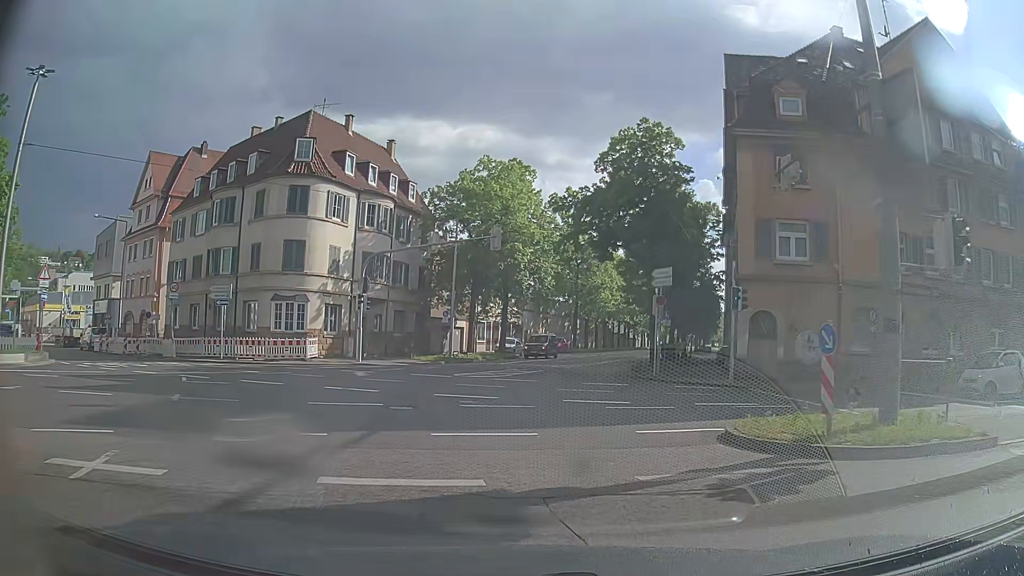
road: secondary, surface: asphalt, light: Day
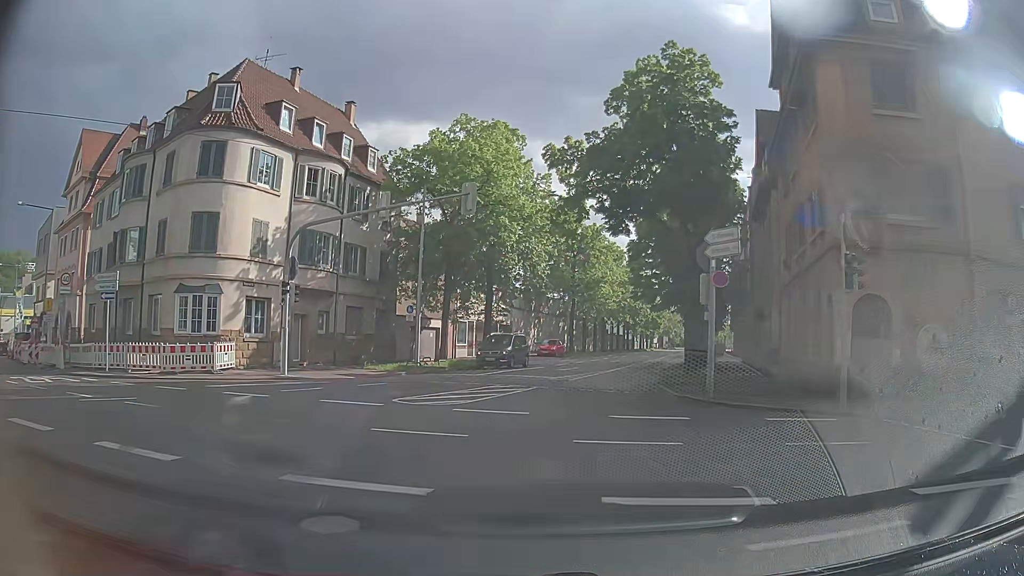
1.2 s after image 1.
(0.0, +9.9) m; 0°
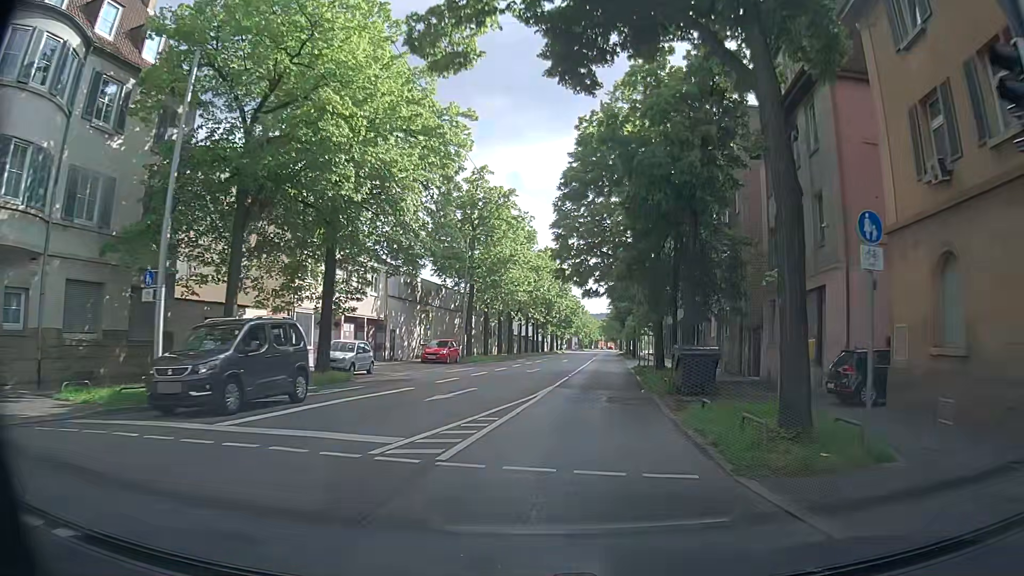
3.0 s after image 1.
(+1.3, +17.0) m; +9°
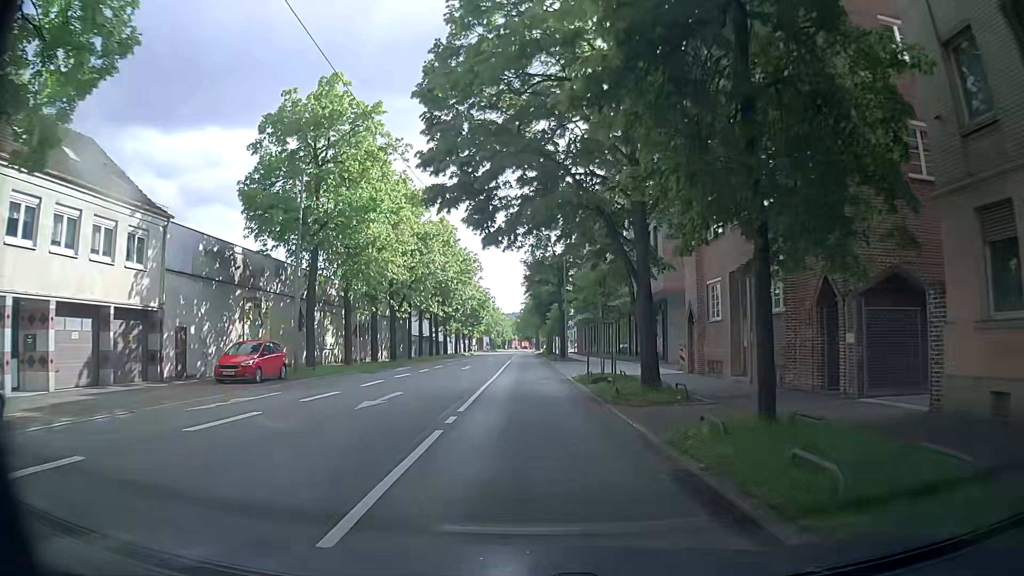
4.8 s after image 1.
(+1.5, +19.1) m; +7°
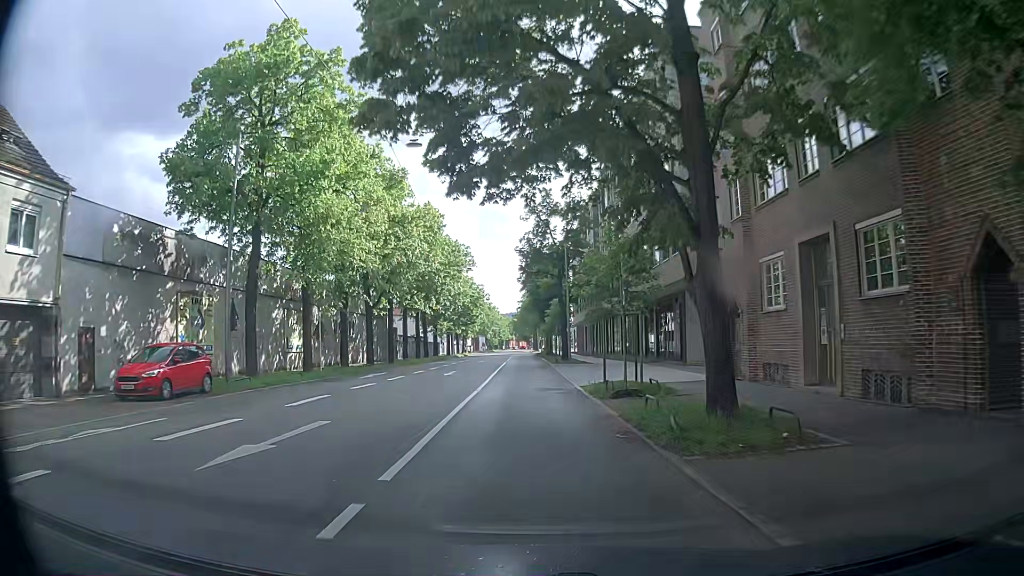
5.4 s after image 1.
(+0.1, +6.8) m; 0°
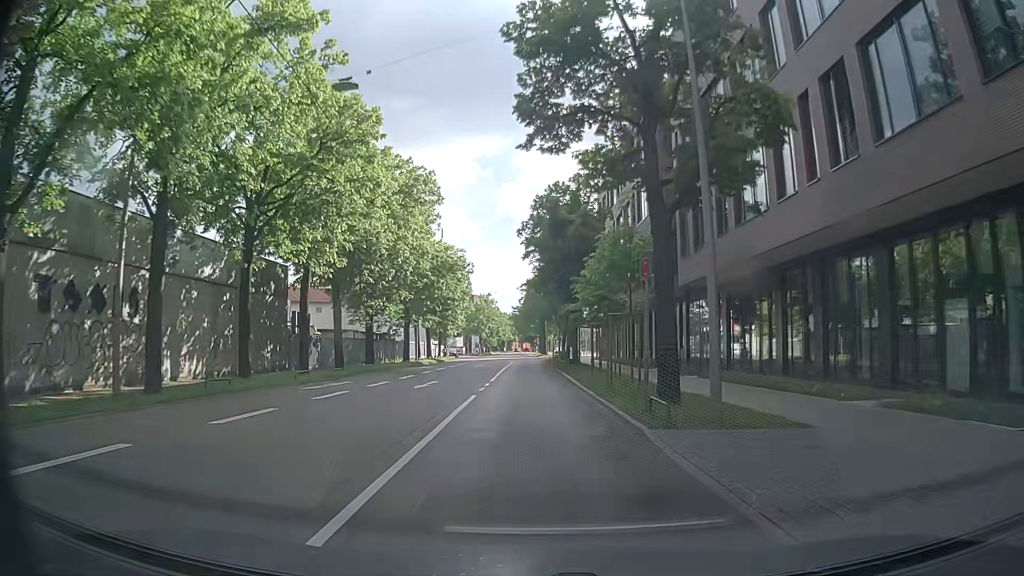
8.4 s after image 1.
(-0.1, +34.3) m; -1°
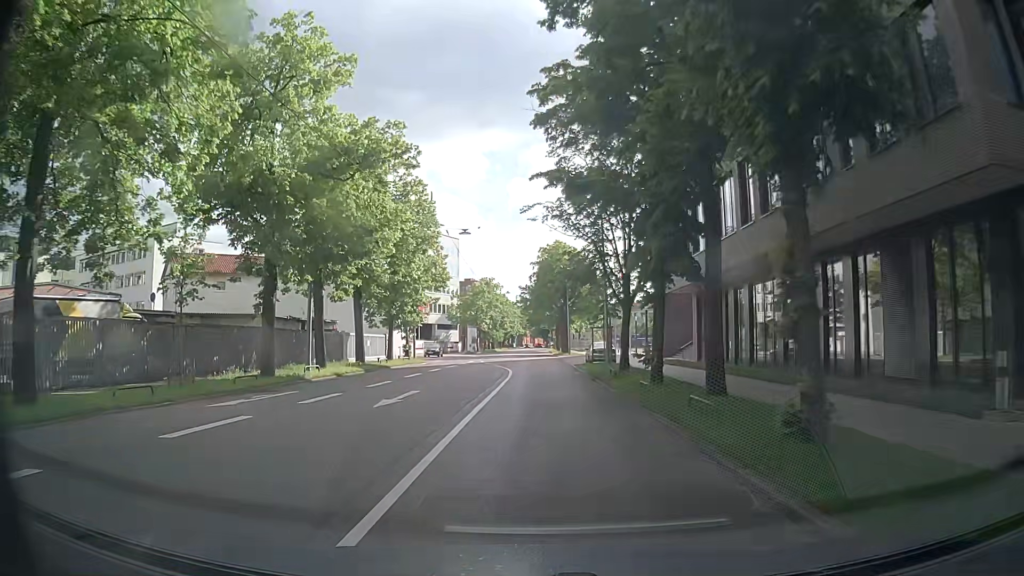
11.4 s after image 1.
(+0.2, +32.5) m; 0°
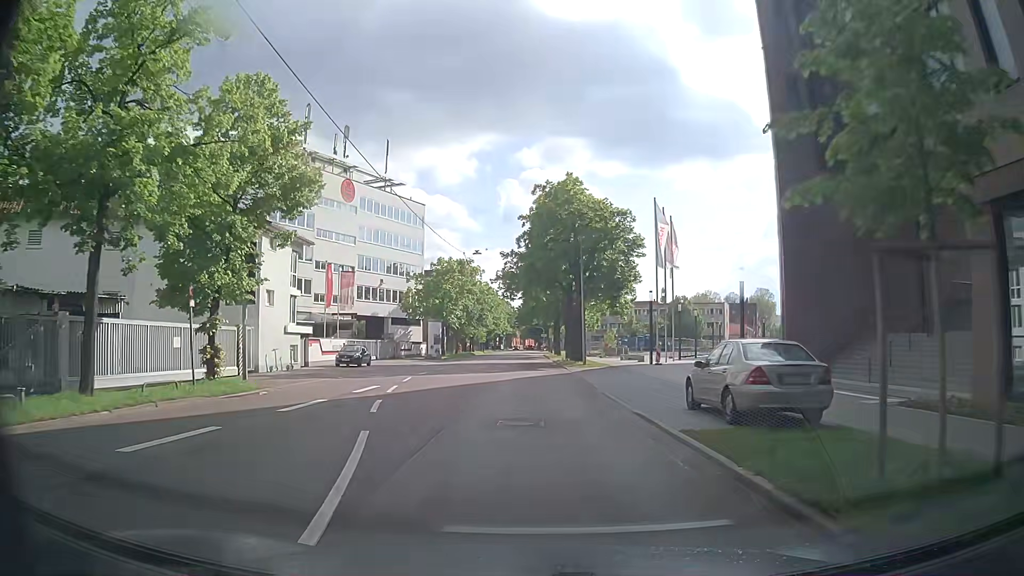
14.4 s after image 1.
(+0.1, +31.3) m; +1°
(0, +10) (0, +20) (0, +30) (0, +40) (-1, +50) (-1, +60) (-1, +70) (-1, +80) (-1, +90) (-1, +100) m
